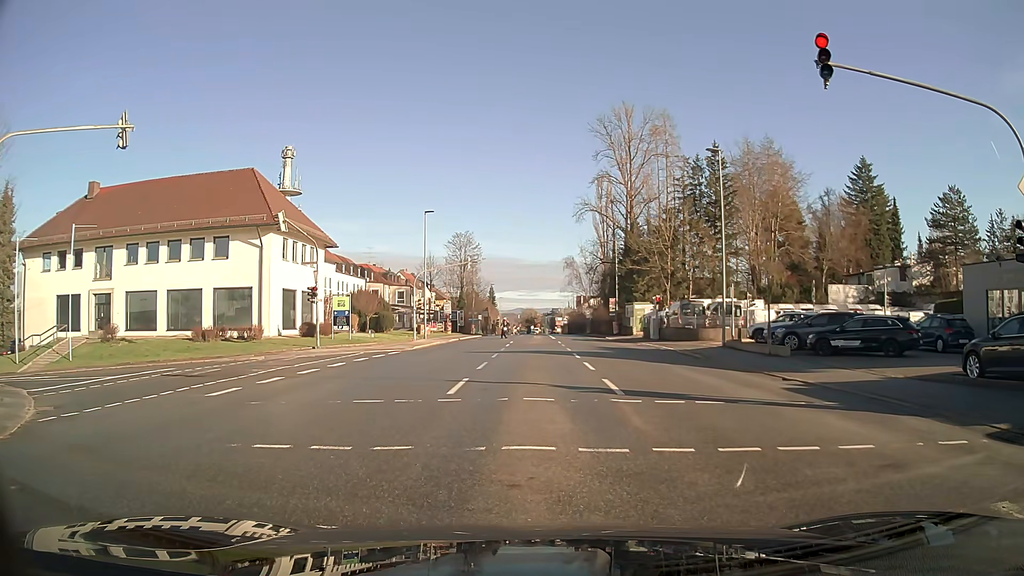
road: tertiary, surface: asphalt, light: Day
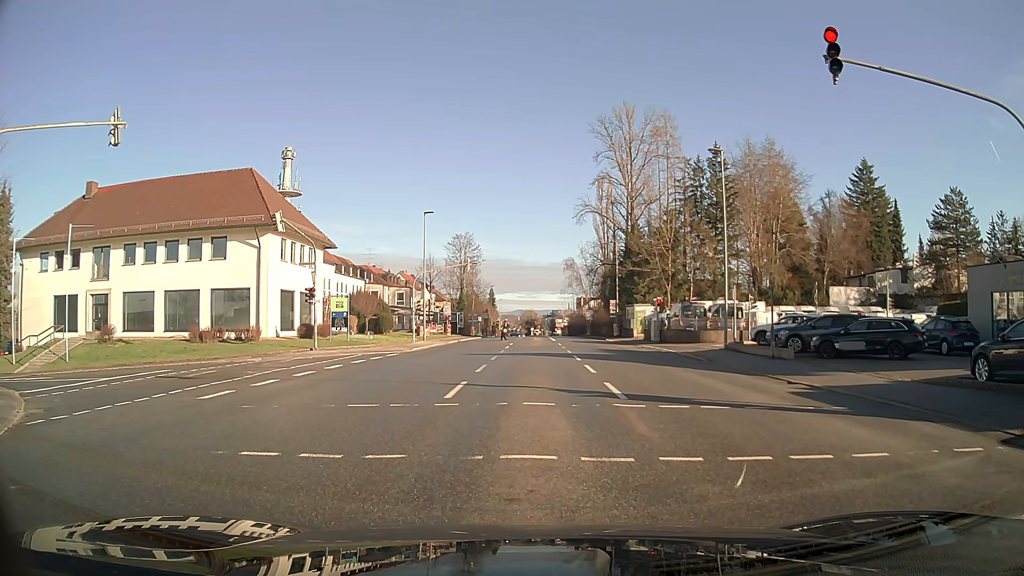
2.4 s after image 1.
(0.0, +0.4) m; 0°
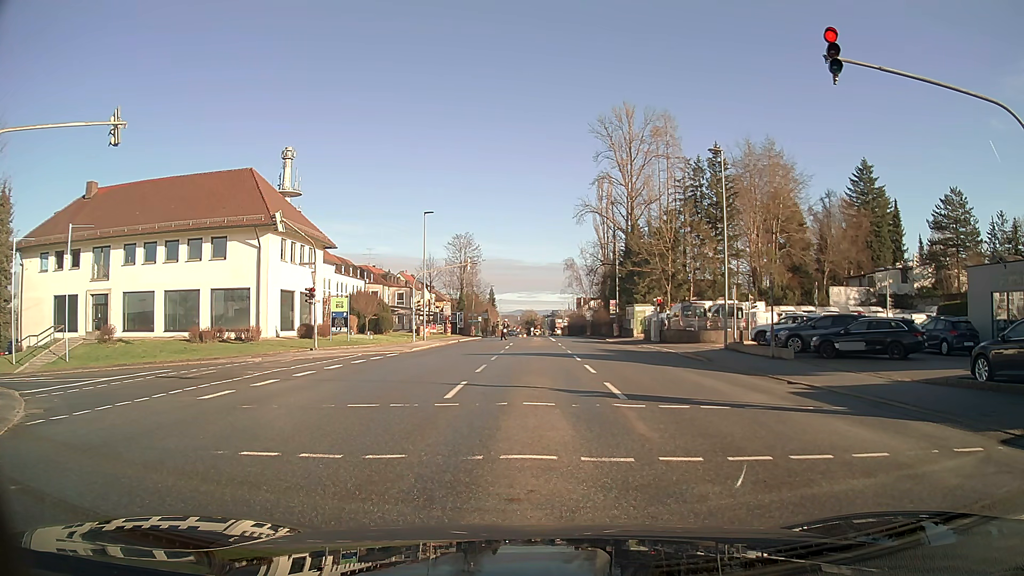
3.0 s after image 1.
(0.0, 0.0) m; 0°
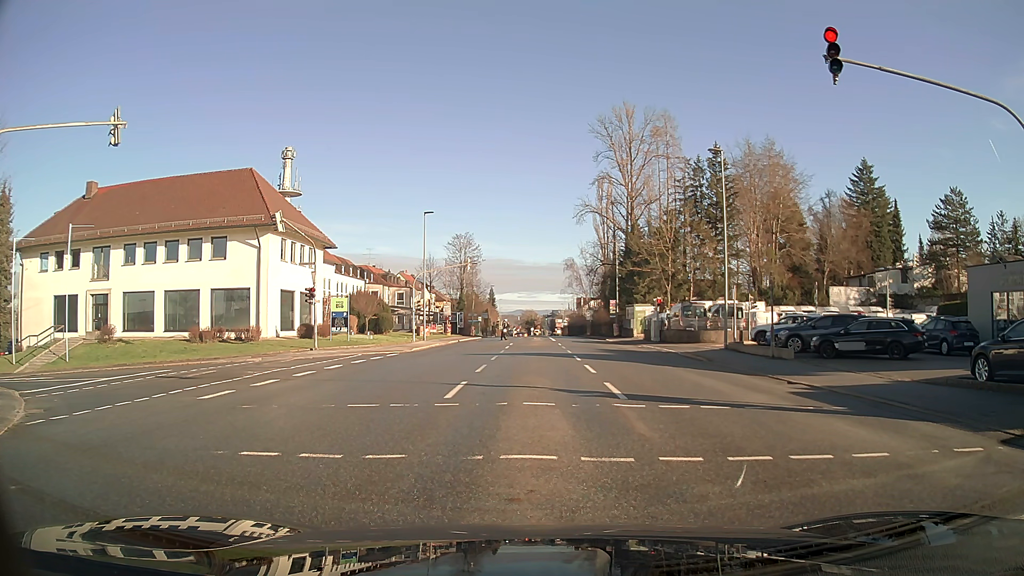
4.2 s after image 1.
(0.0, 0.0) m; 0°
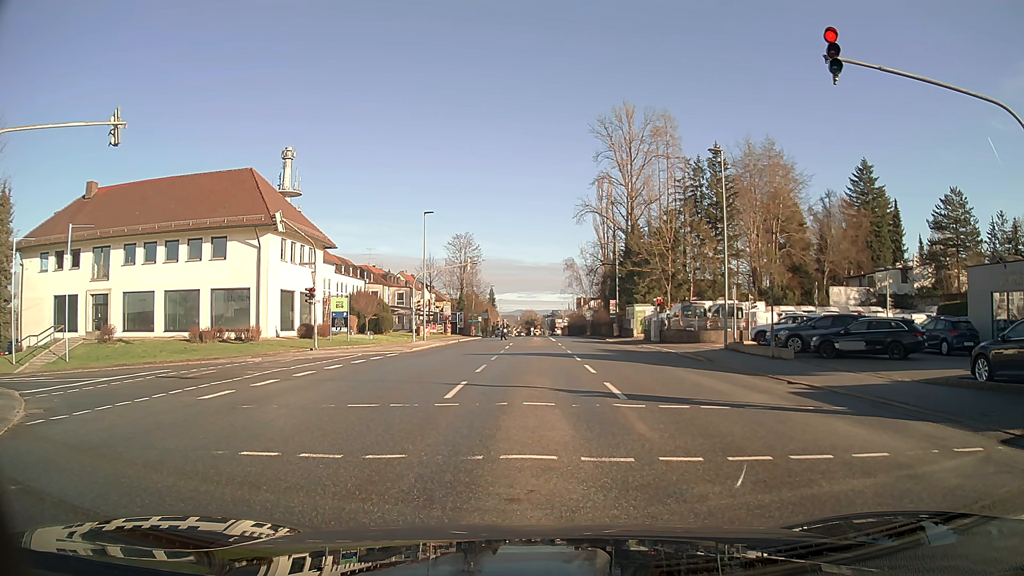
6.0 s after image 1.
(0.0, 0.0) m; 0°
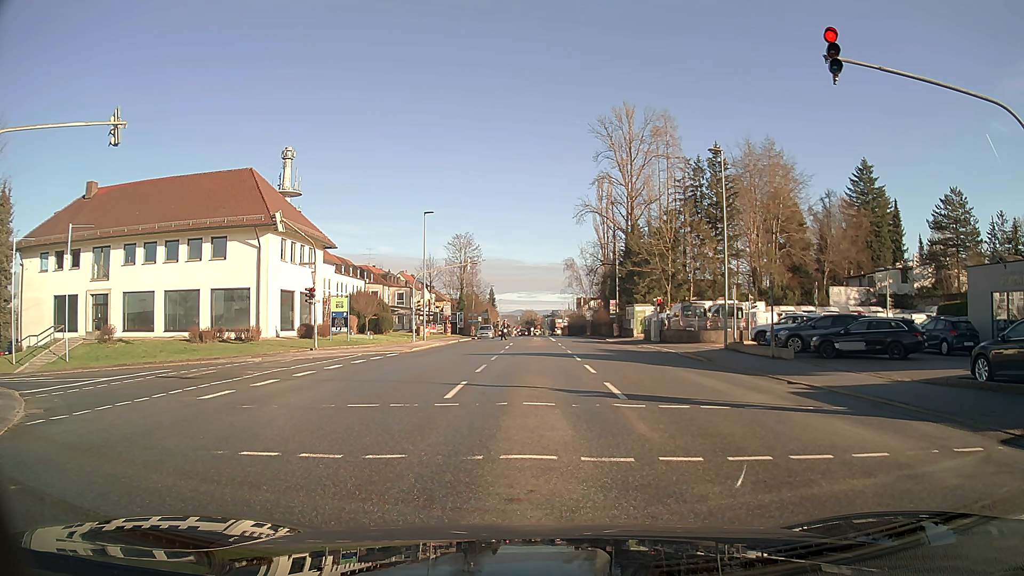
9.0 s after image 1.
(0.0, 0.0) m; 0°
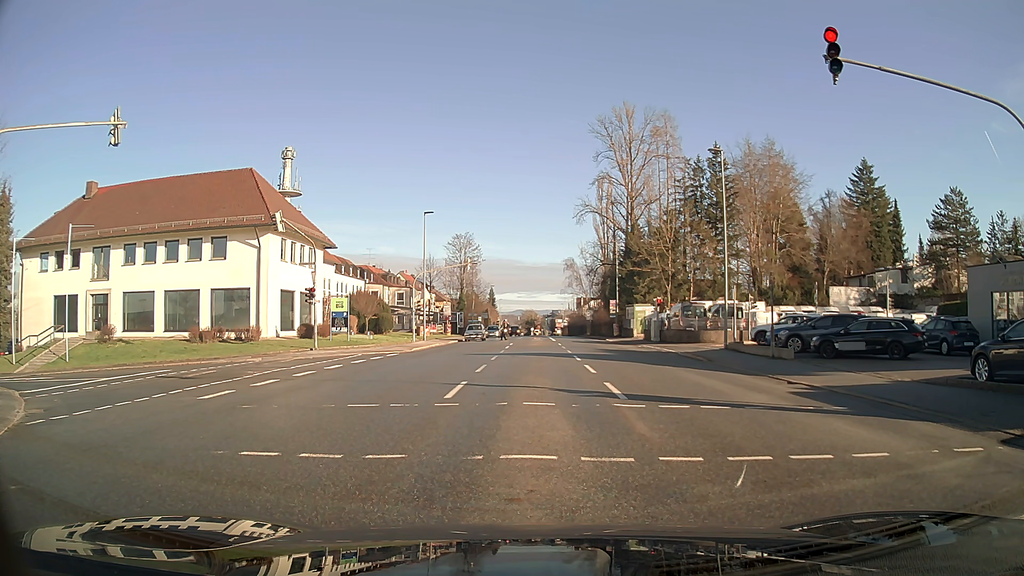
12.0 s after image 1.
(0.0, 0.0) m; 0°
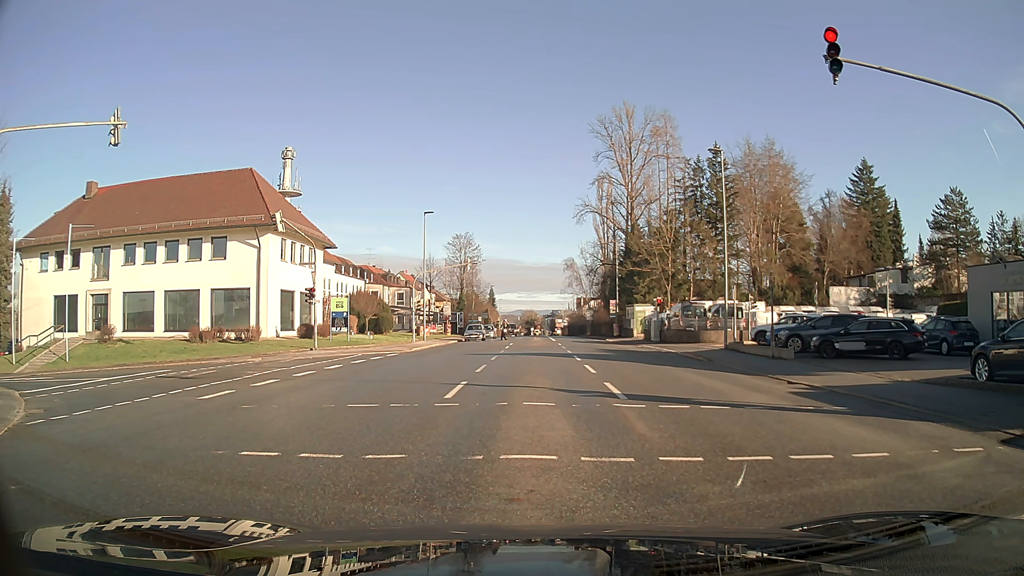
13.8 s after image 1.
(0.0, 0.0) m; 0°
(0, +10) (0, +20) (-7, +26) (-17, +27) (-27, +27) (-37, +26) (-47, +26) (-54, +33) (-53, +43) (-53, +53) m
